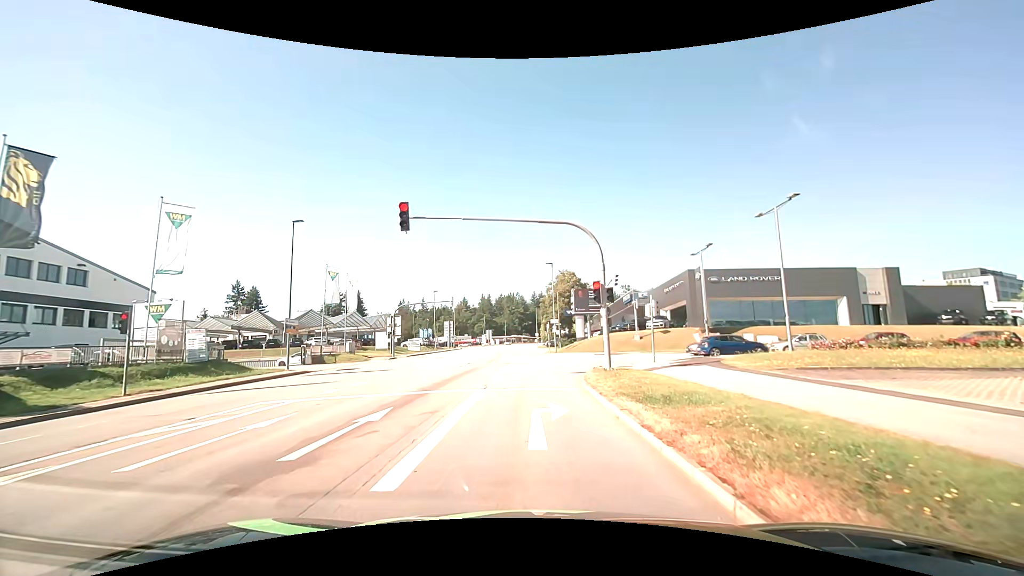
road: tertiary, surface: asphalt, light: Day
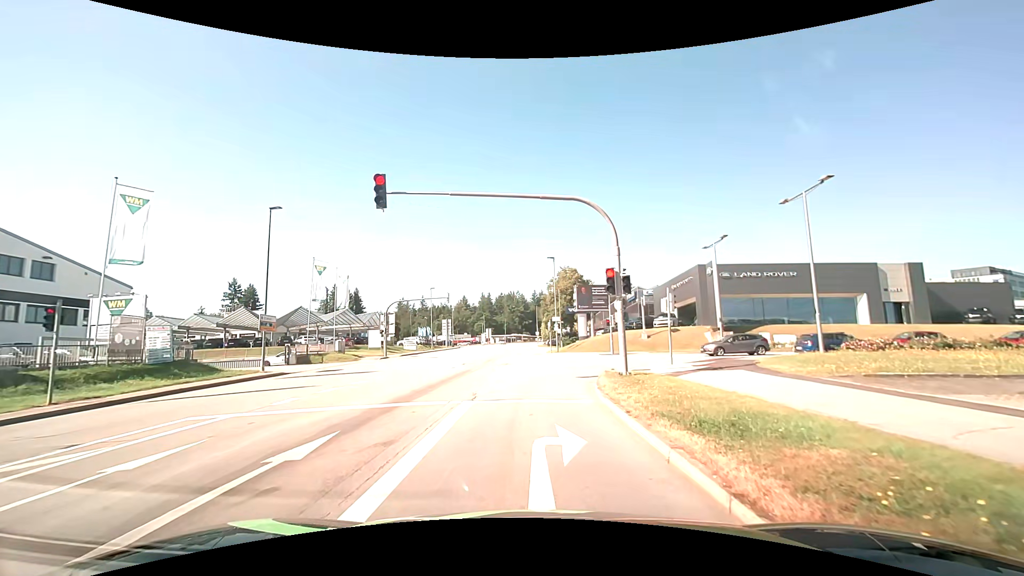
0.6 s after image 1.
(0.0, +3.0) m; 0°
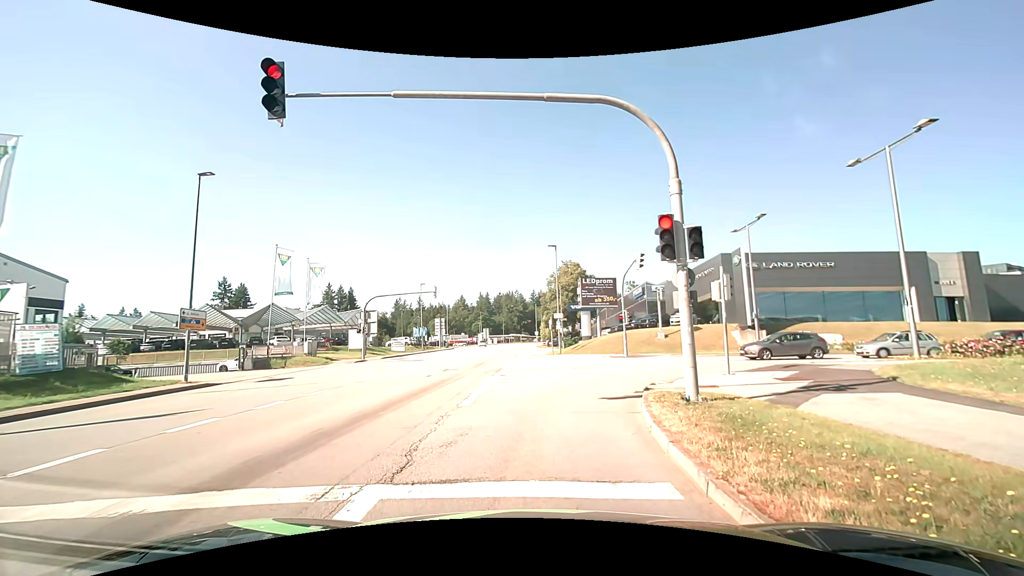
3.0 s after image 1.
(+0.1, +6.4) m; +2°
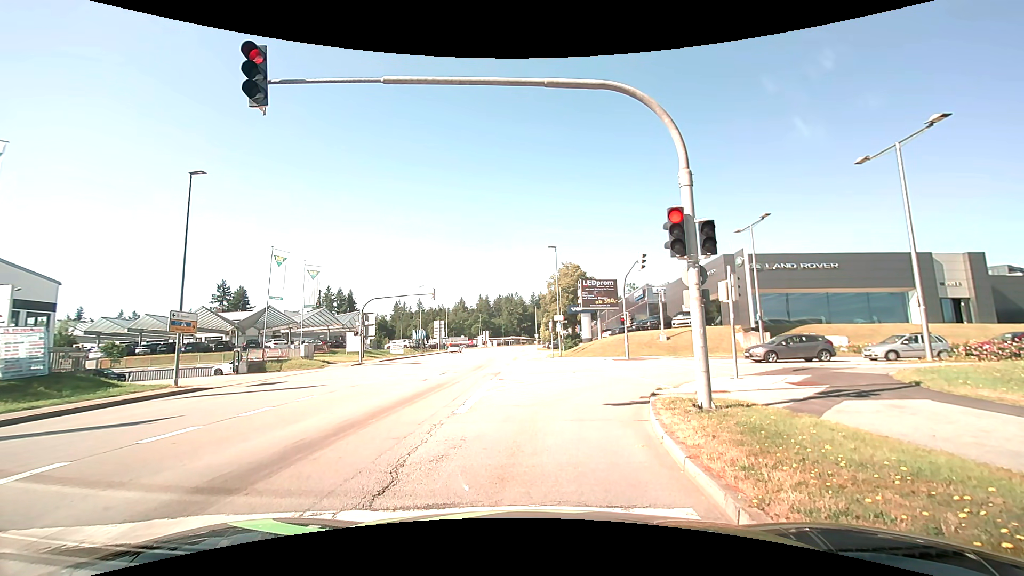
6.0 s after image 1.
(0.0, +0.7) m; 0°
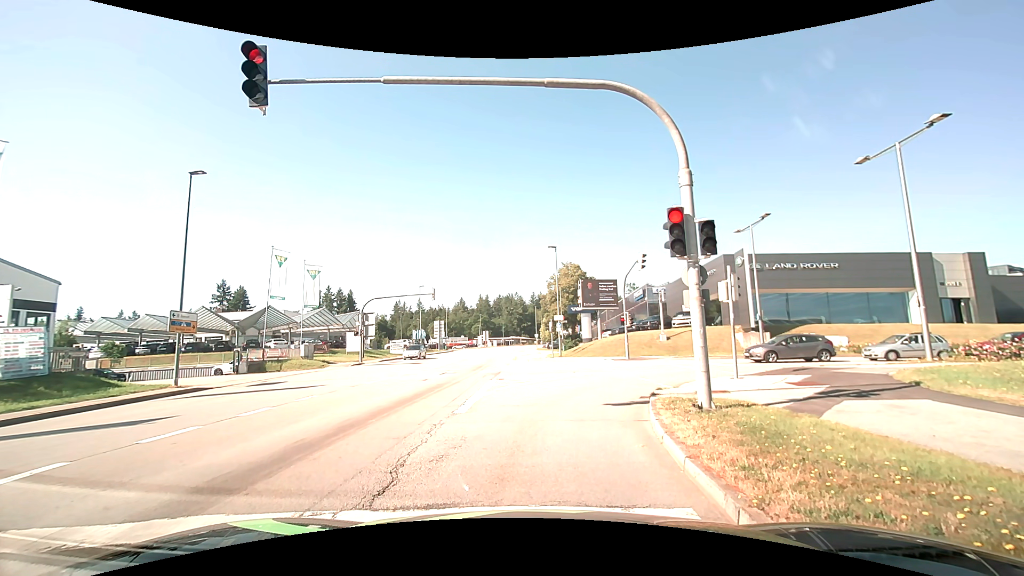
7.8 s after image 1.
(0.0, 0.0) m; 0°
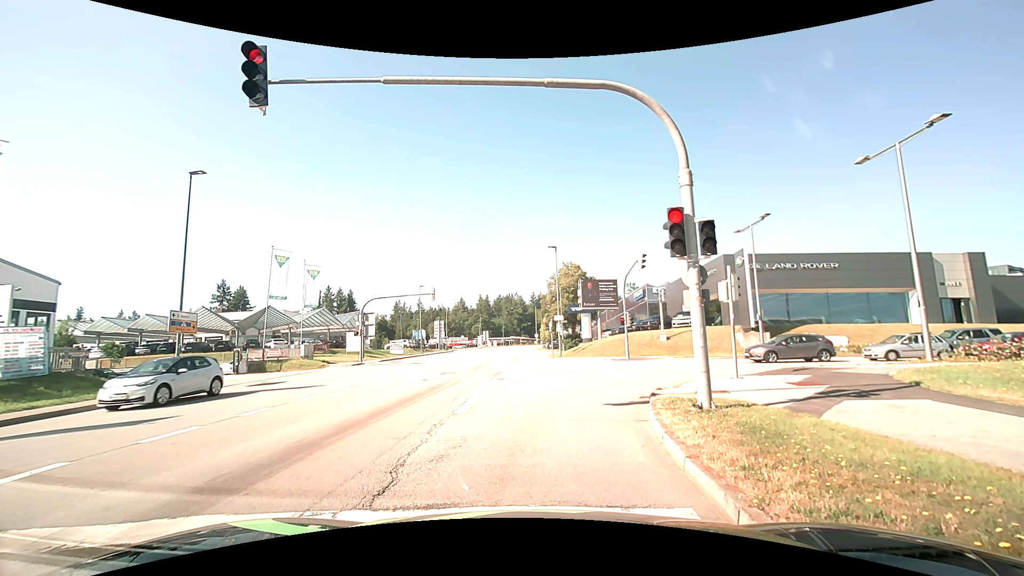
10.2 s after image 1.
(0.0, 0.0) m; 0°
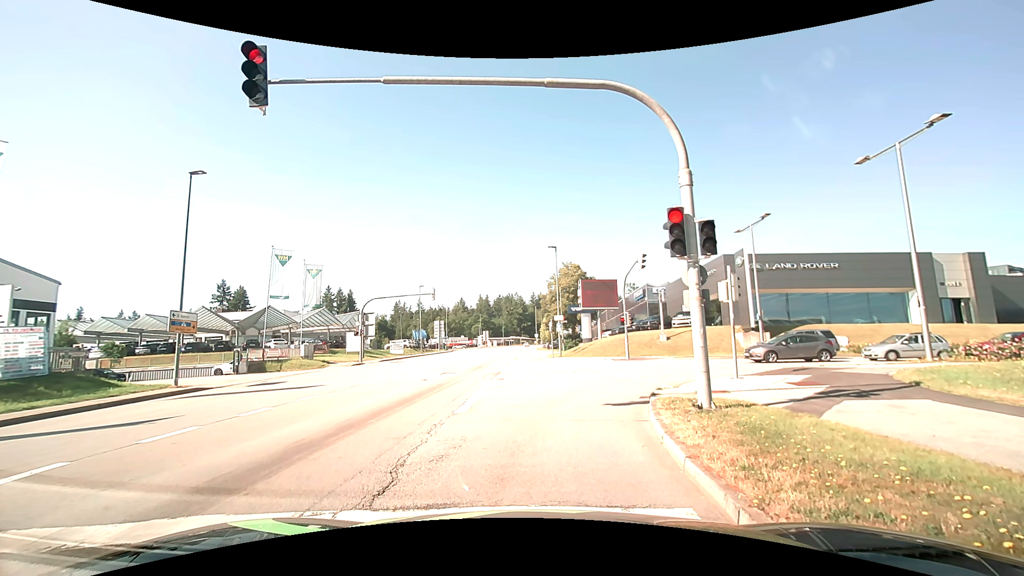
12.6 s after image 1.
(0.0, 0.0) m; 0°
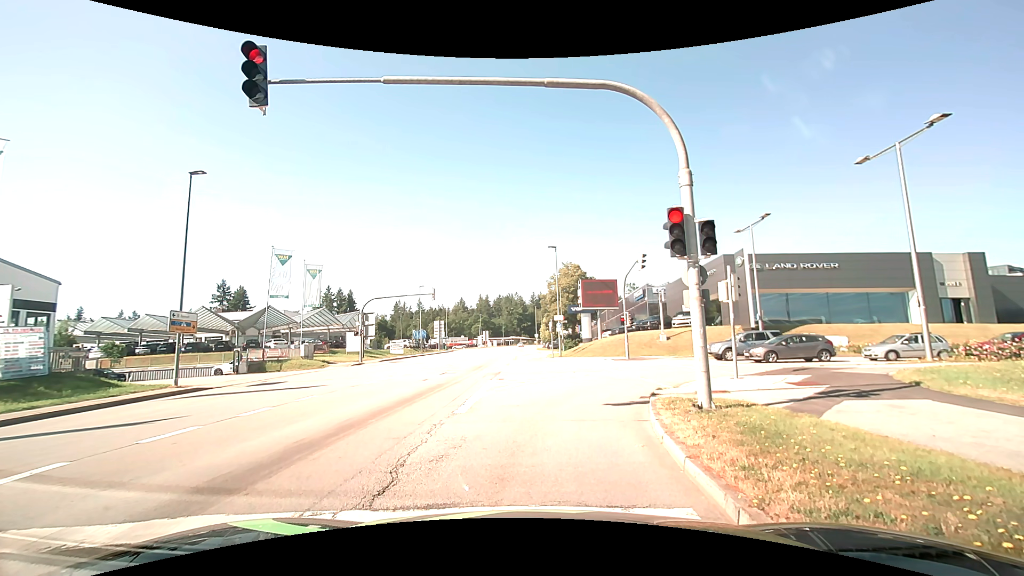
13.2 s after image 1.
(0.0, 0.0) m; 0°
(0, +10) (+3, +20) (+10, +25) (+20, +27) (+30, +26) (+40, +25) (+50, +24) (+60, +22) (+70, +20) (+79, +17) m
